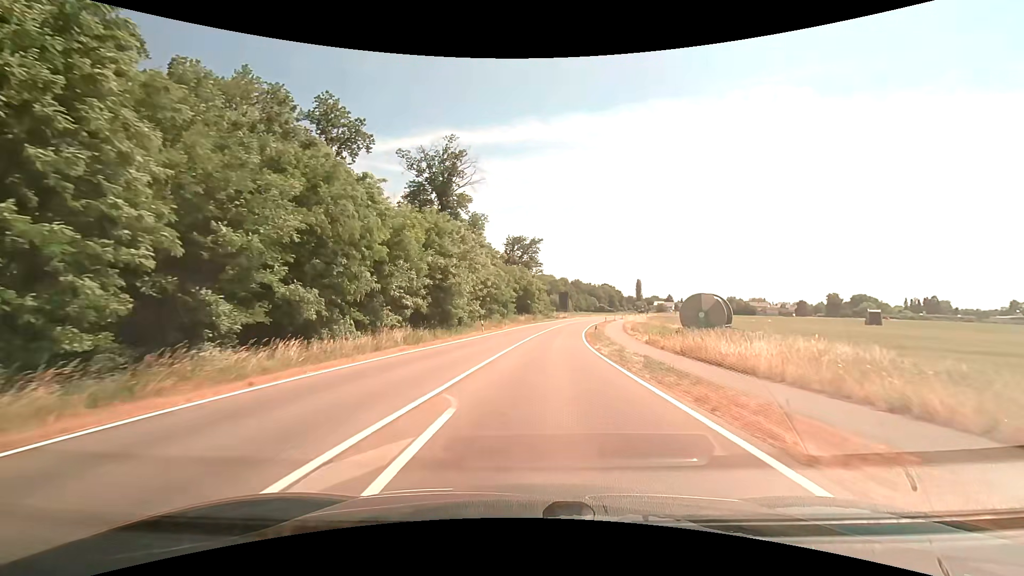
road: tertiary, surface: asphalt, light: Day
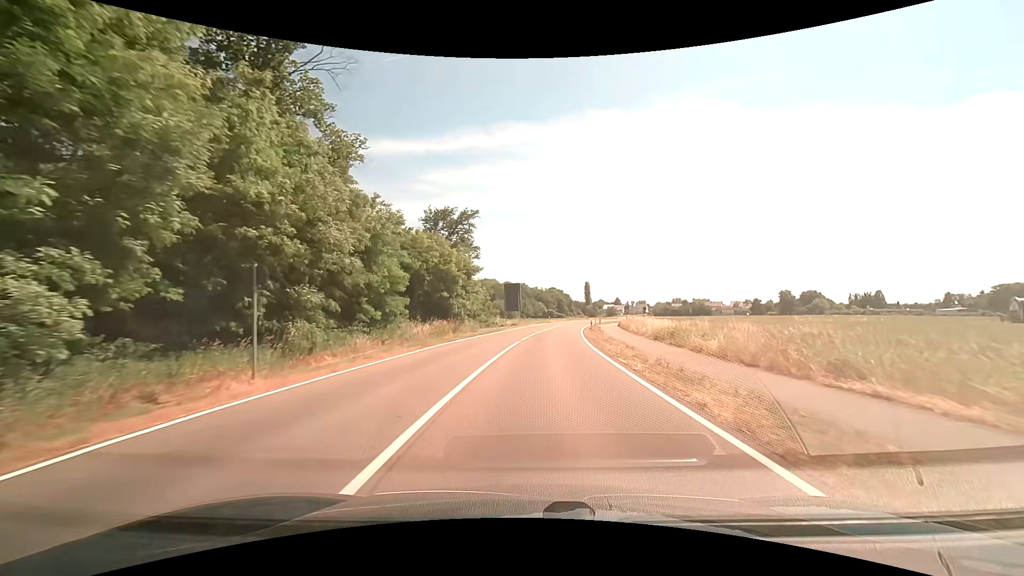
(+1.9, +41.6) m; +6°
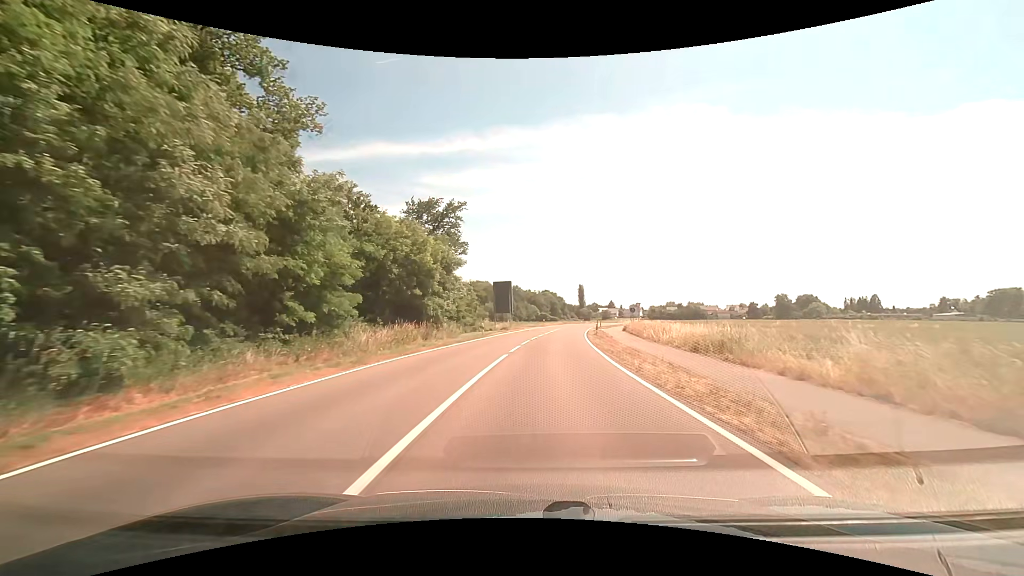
(+0.1, +8.4) m; +1°
(0, +10) (+1, +20) (+1, +30) (+2, +40) (+4, +50) (+5, +60) (+7, +70) (+8, +79) (+11, +89) (+13, +99) m
